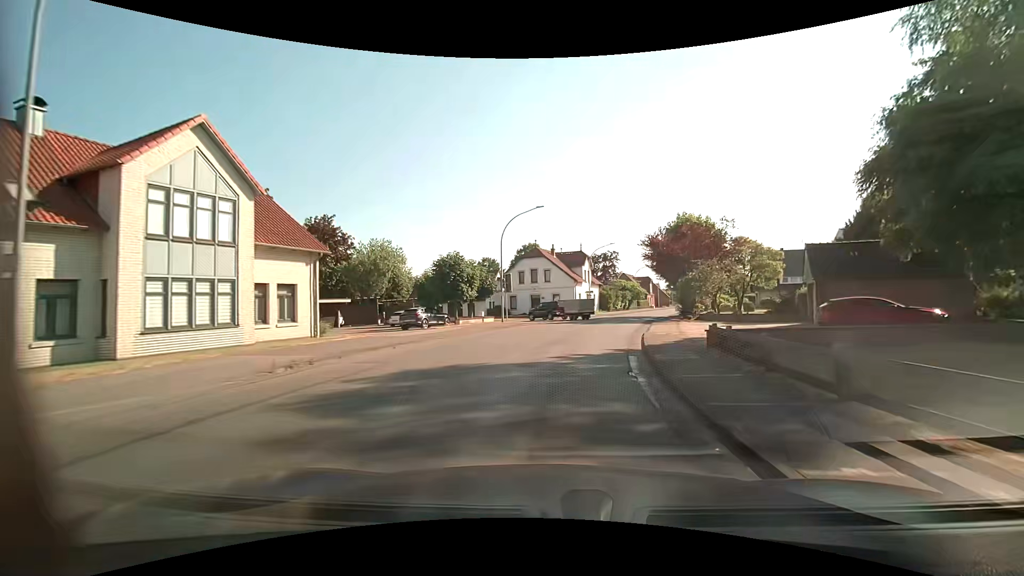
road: secondary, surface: asphalt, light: Day
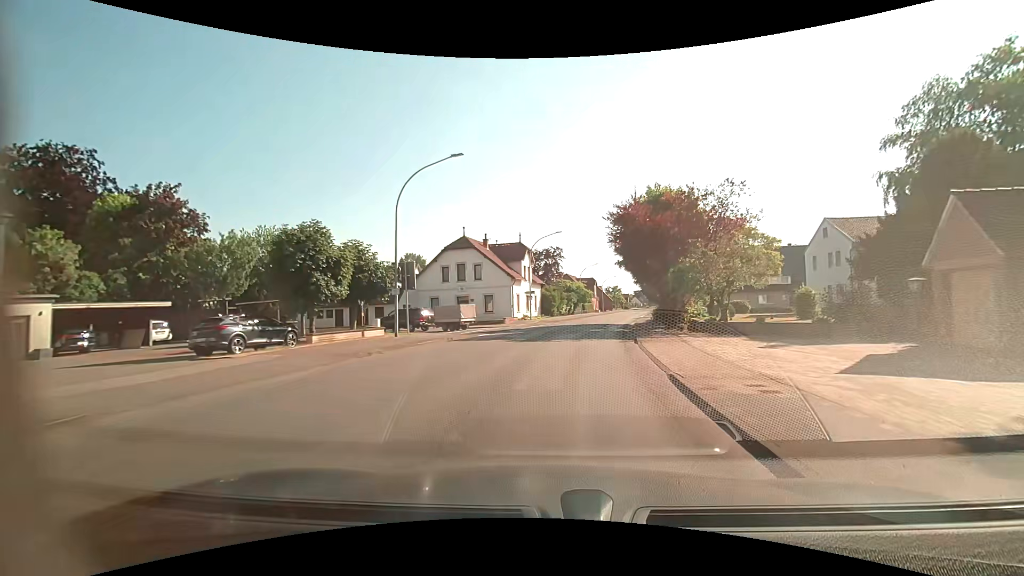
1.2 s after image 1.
(+1.0, +14.3) m; +7°
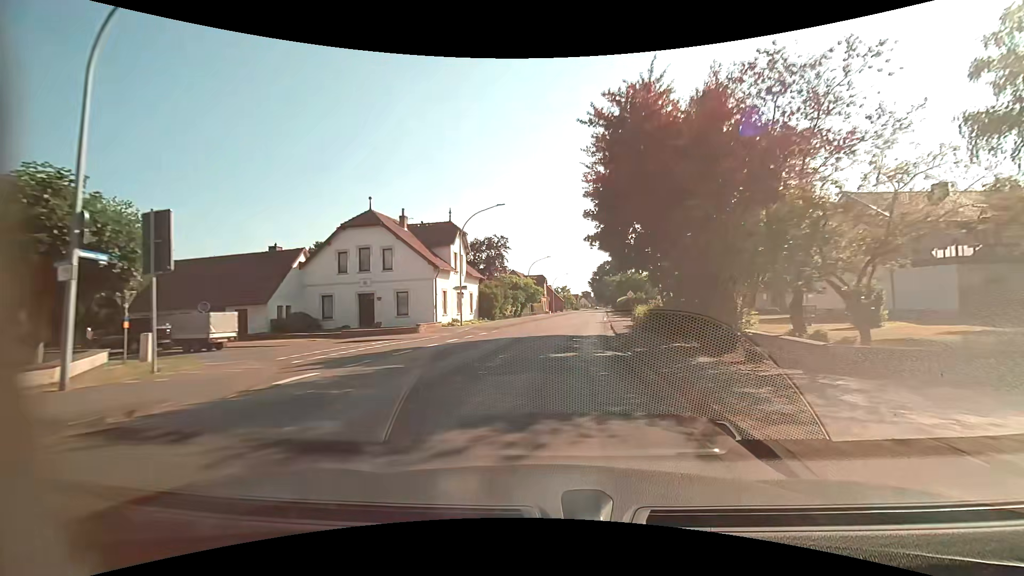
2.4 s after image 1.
(+0.8, +14.8) m; +6°
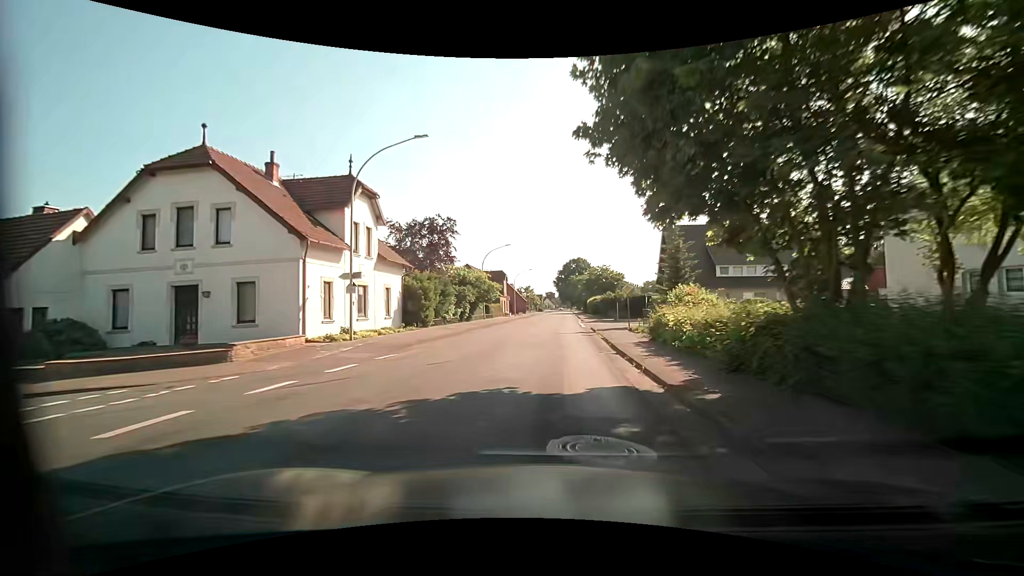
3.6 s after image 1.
(+0.5, +15.6) m; +4°
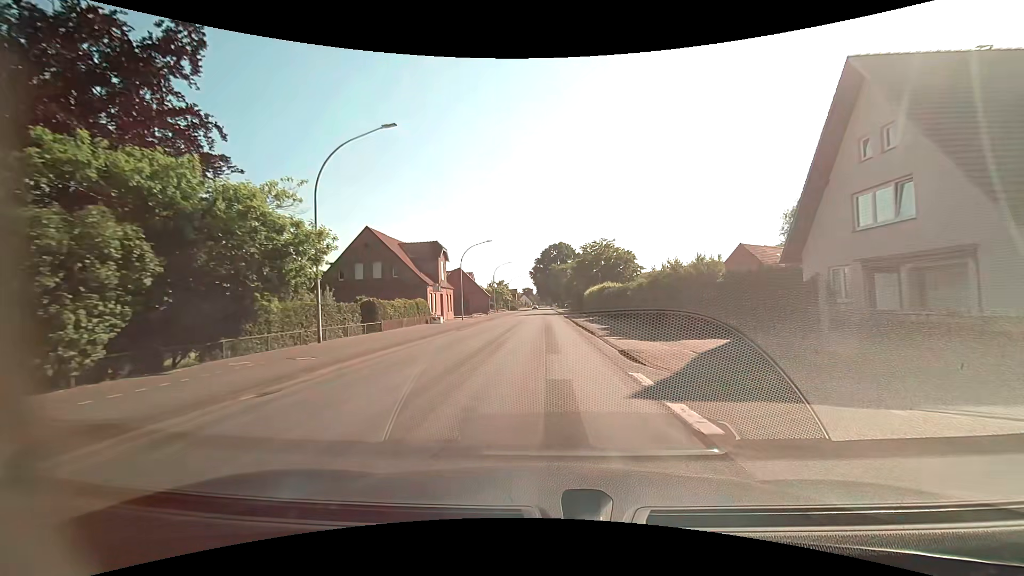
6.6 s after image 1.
(+0.9, +39.1) m; +2°
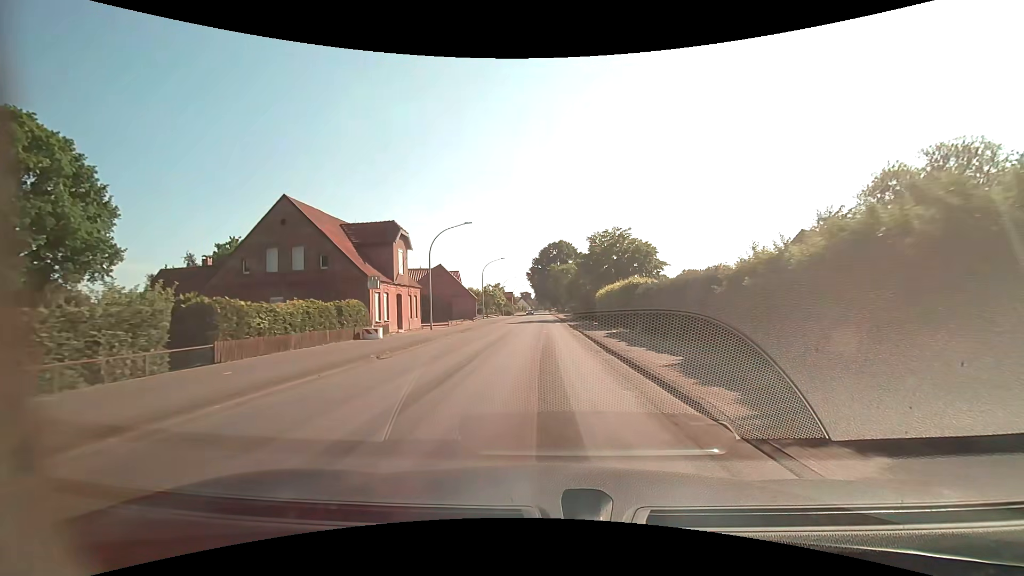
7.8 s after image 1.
(0.0, +14.8) m; 0°
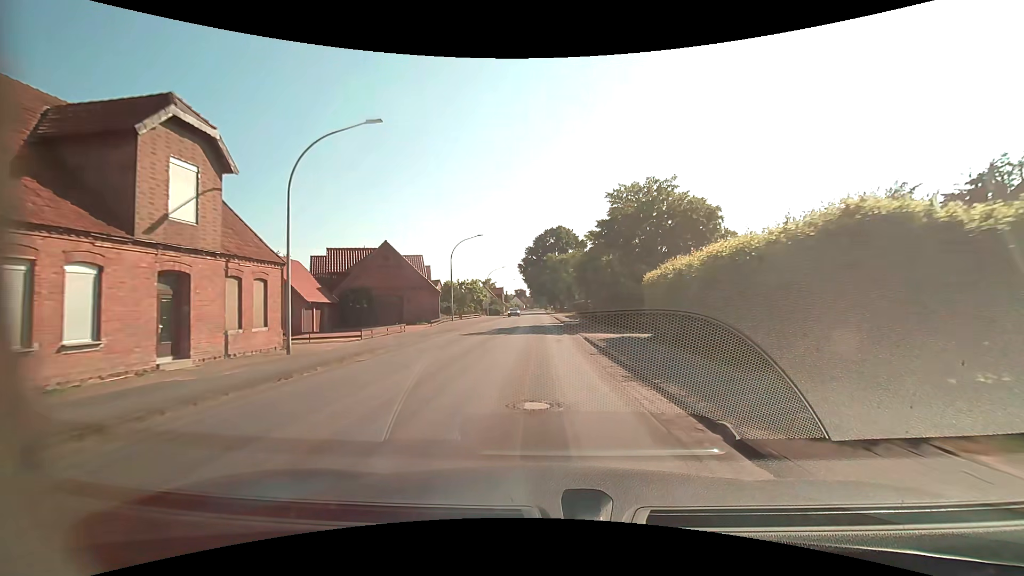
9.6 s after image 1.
(0.0, +22.7) m; +1°
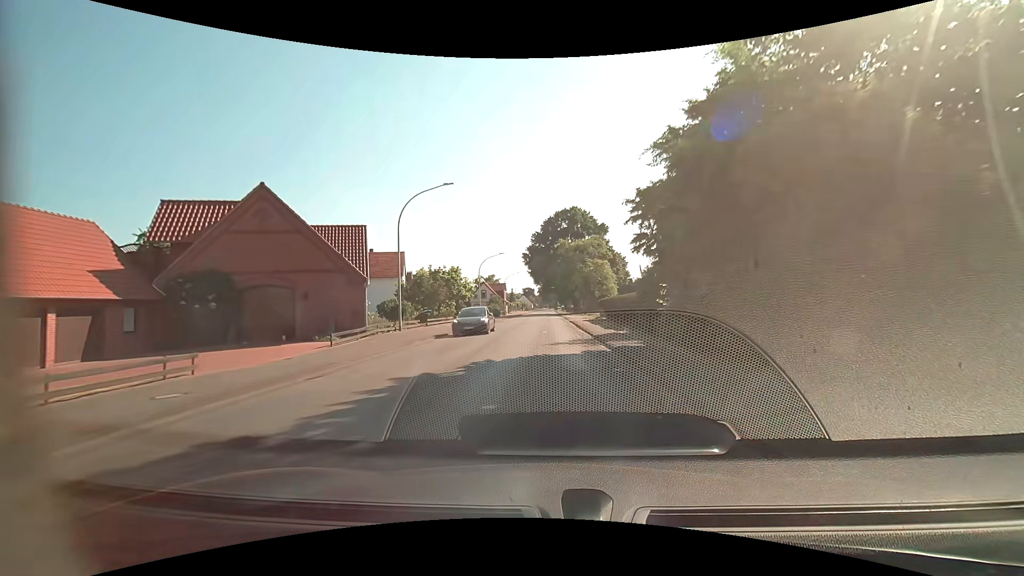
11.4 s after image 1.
(-0.3, +22.6) m; -1°
(0, +10) (0, +20) (0, +30) (0, +40) (0, +50) (0, +60) (0, +70) (0, +80) (0, +90) (0, +100) m
